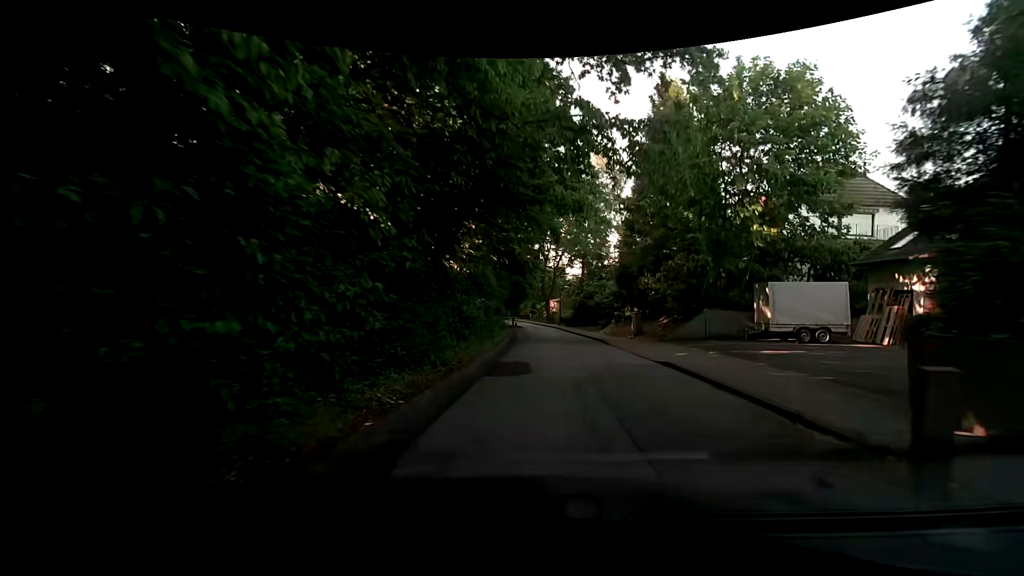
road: residential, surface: asphalt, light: Day
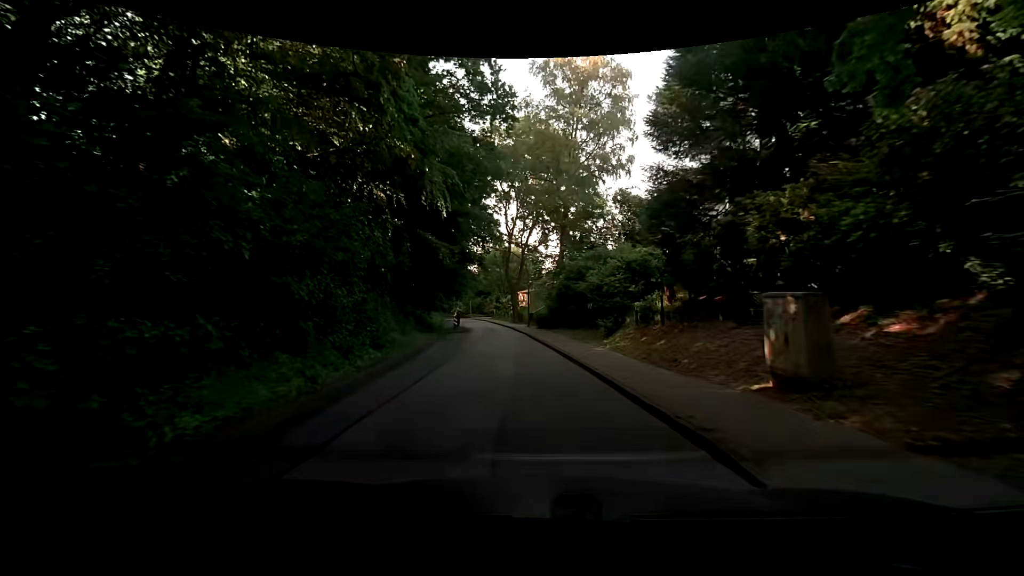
(+2.3, +21.2) m; +6°
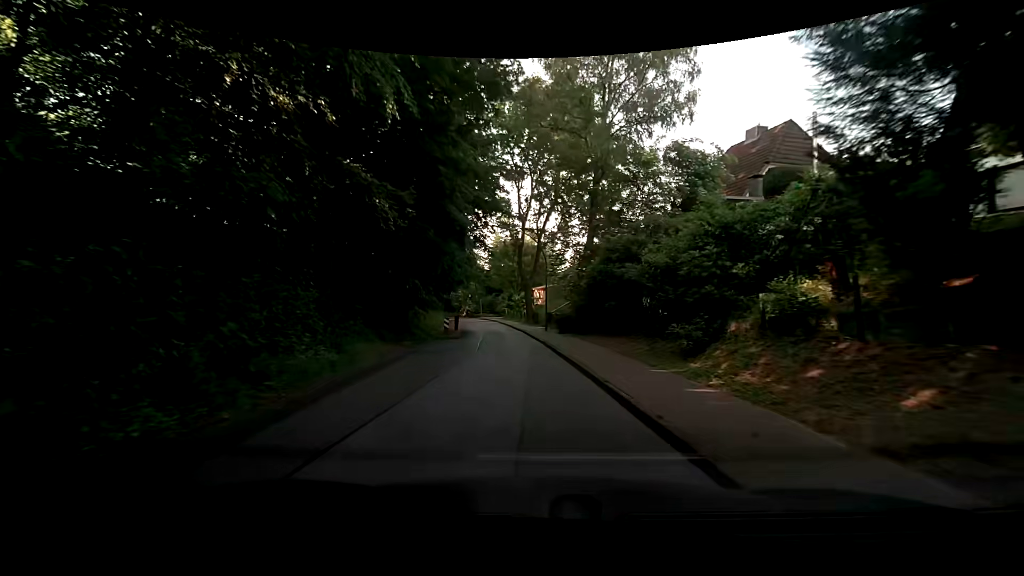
(-0.4, +9.0) m; -4°
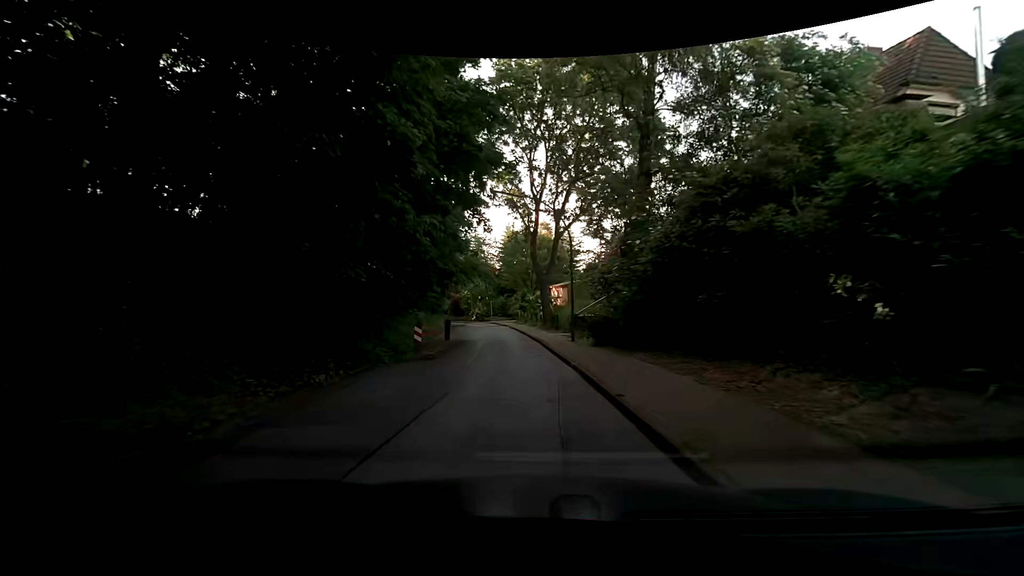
(-0.1, +8.9) m; -1°
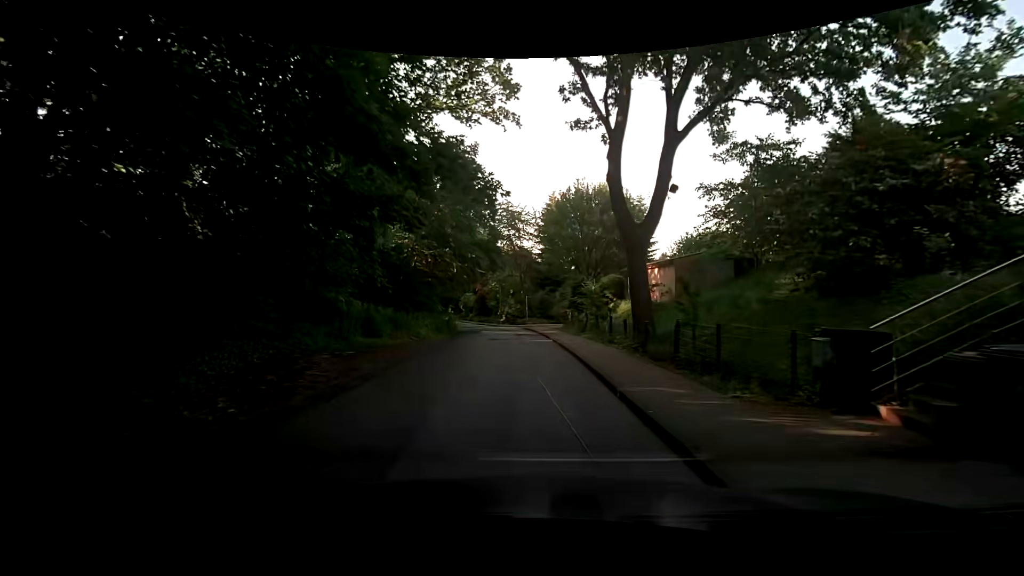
(-1.1, +21.6) m; -5°
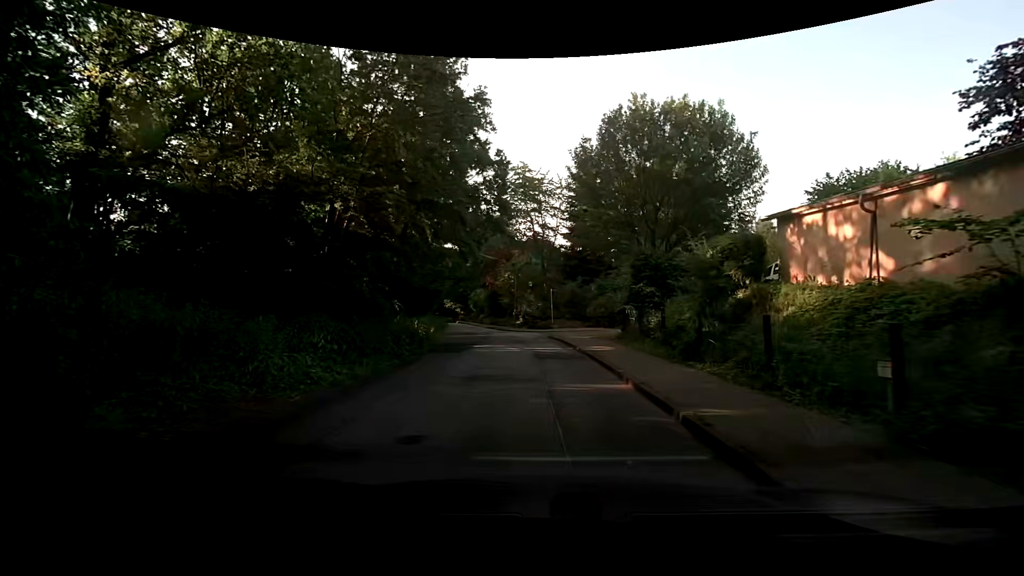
(-0.3, +14.9) m; -3°
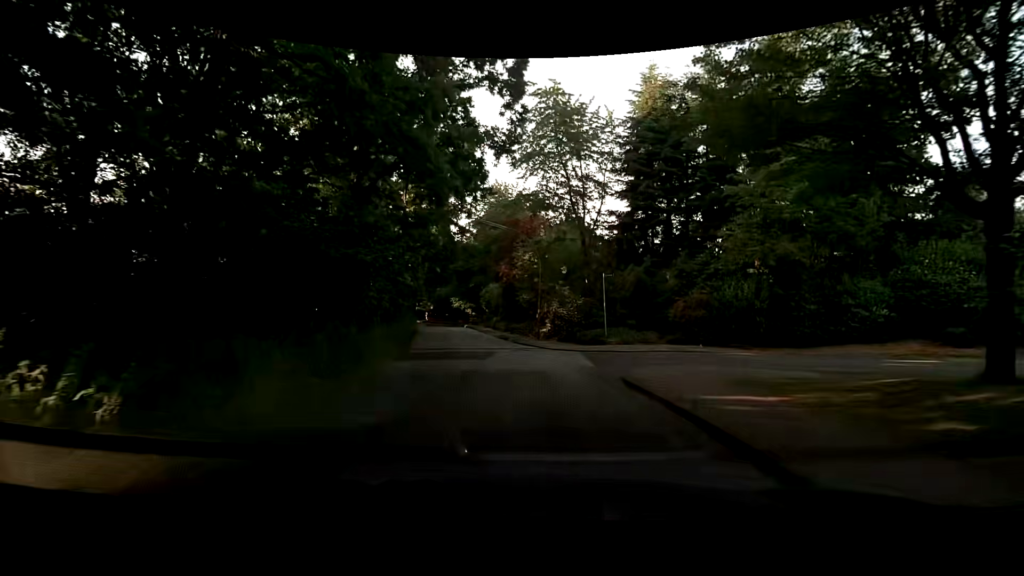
(-0.1, +16.3) m; -4°
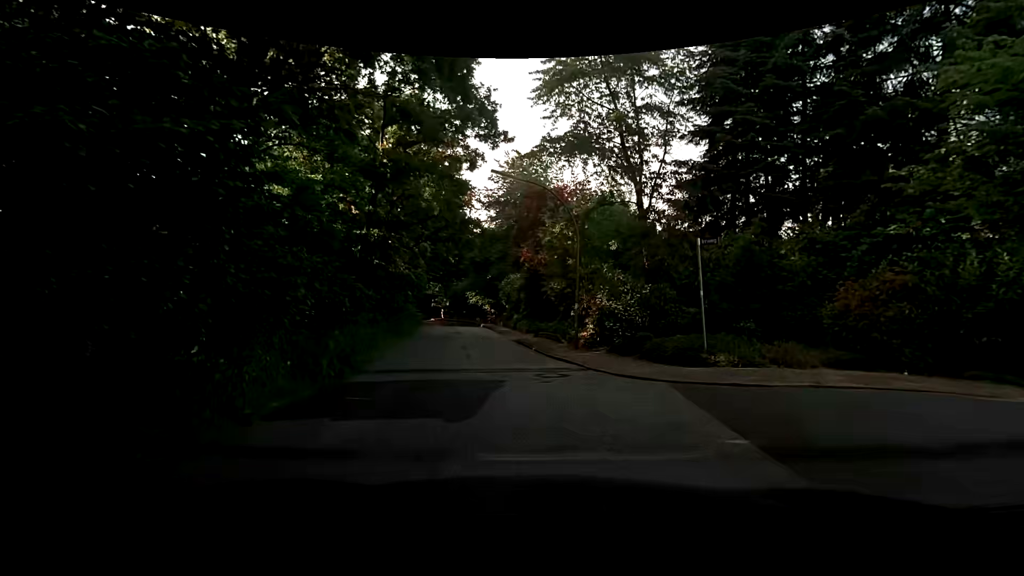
(+0.2, +9.0) m; -1°
(0, +10) (-1, +20) (-3, +30) (-4, +40) (-6, +50) (-9, +59) (-14, +68) (-19, +76) (-23, +85) (-27, +95) m
